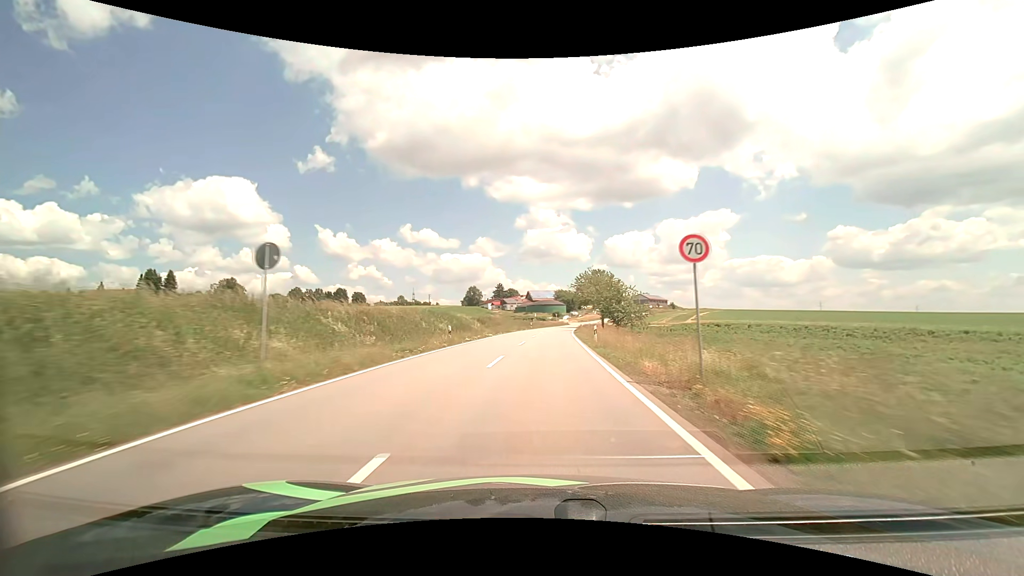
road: tertiary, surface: asphalt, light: Day
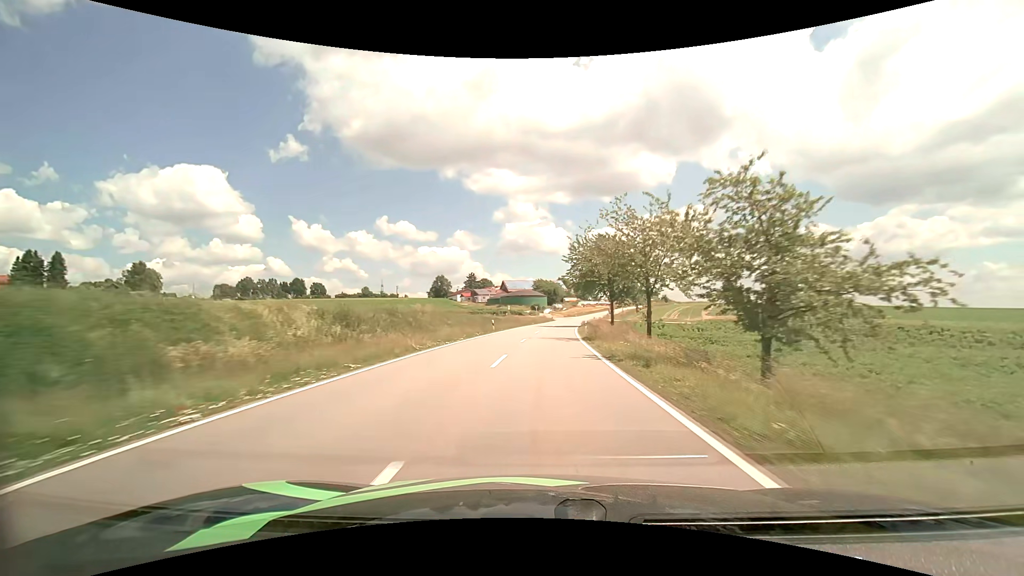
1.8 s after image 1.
(+0.7, +37.1) m; +2°
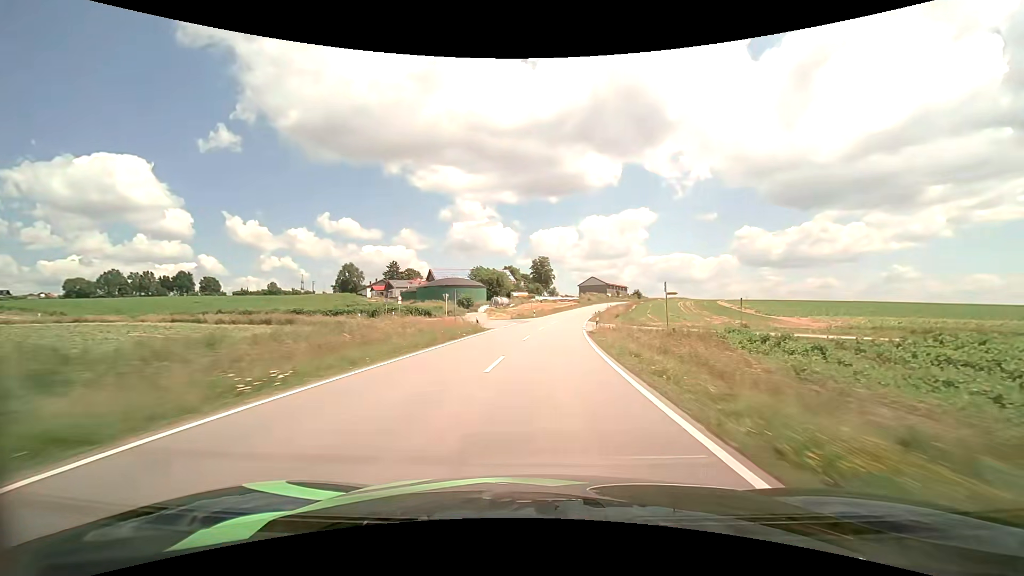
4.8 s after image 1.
(+3.0, +63.0) m; +6°
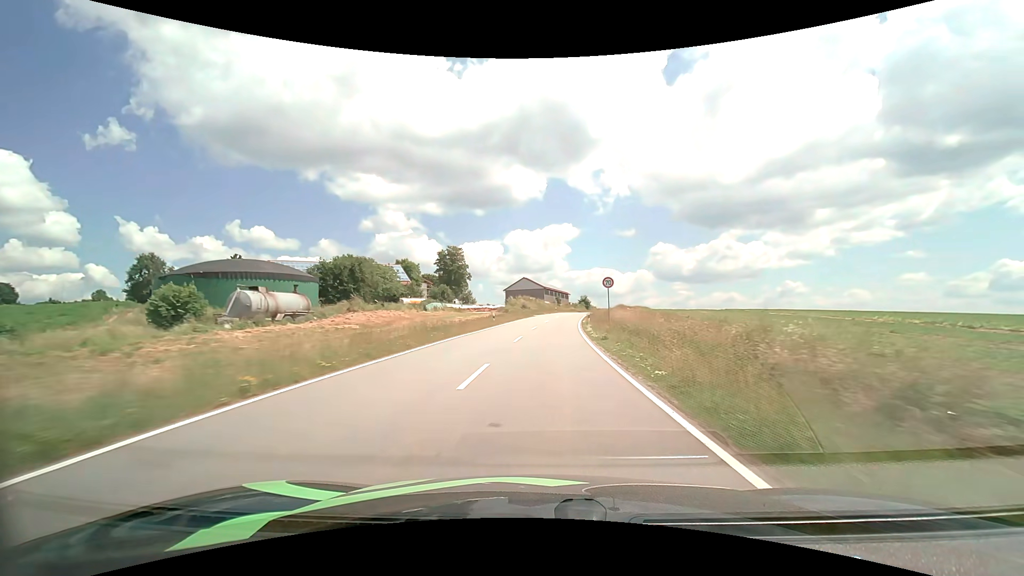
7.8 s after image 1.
(+4.7, +64.4) m; +8°
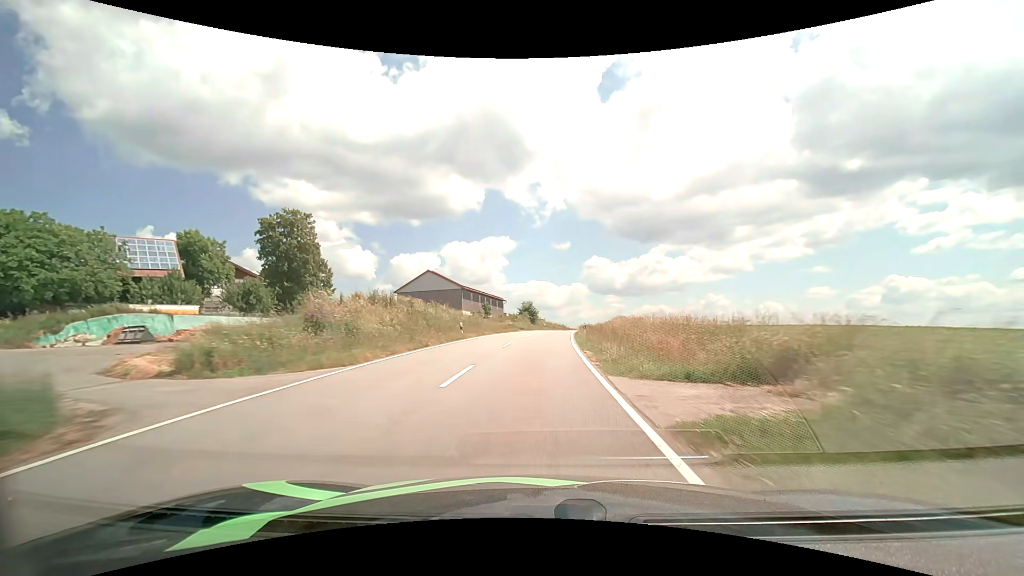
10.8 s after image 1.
(+4.2, +60.3) m; +7°
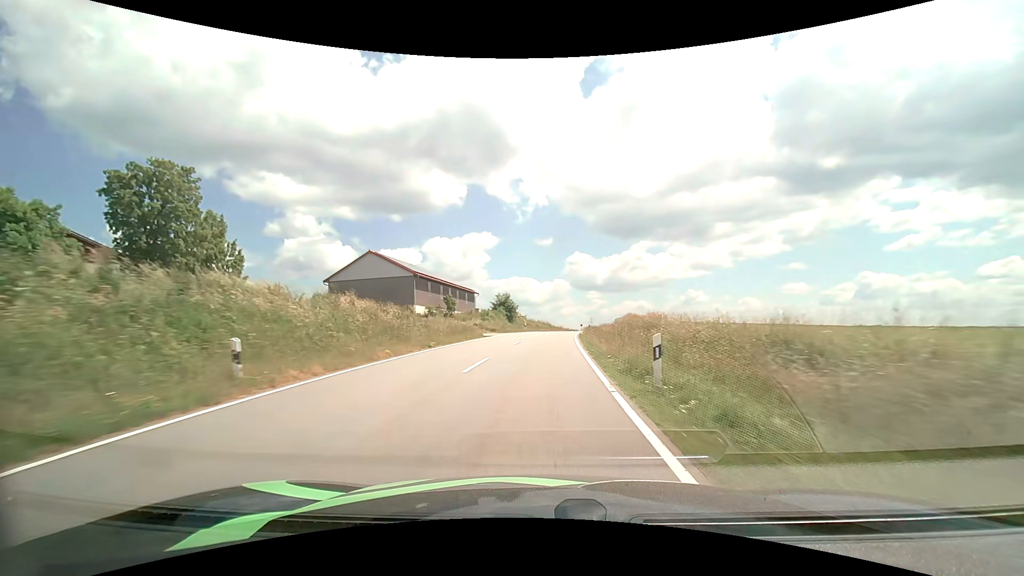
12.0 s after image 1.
(+0.4, +22.3) m; +2°
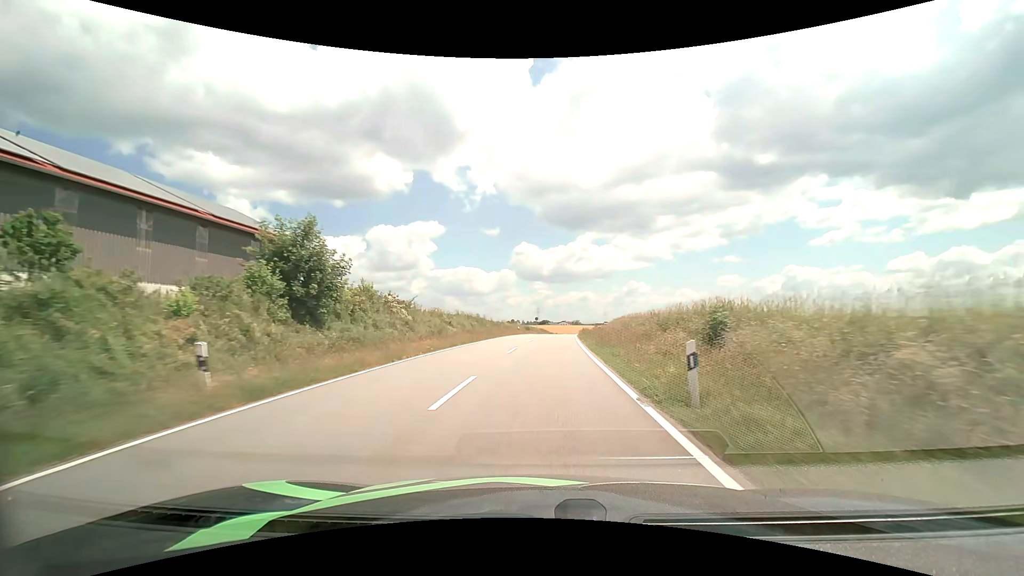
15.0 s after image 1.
(+2.7, +53.6) m; +6°
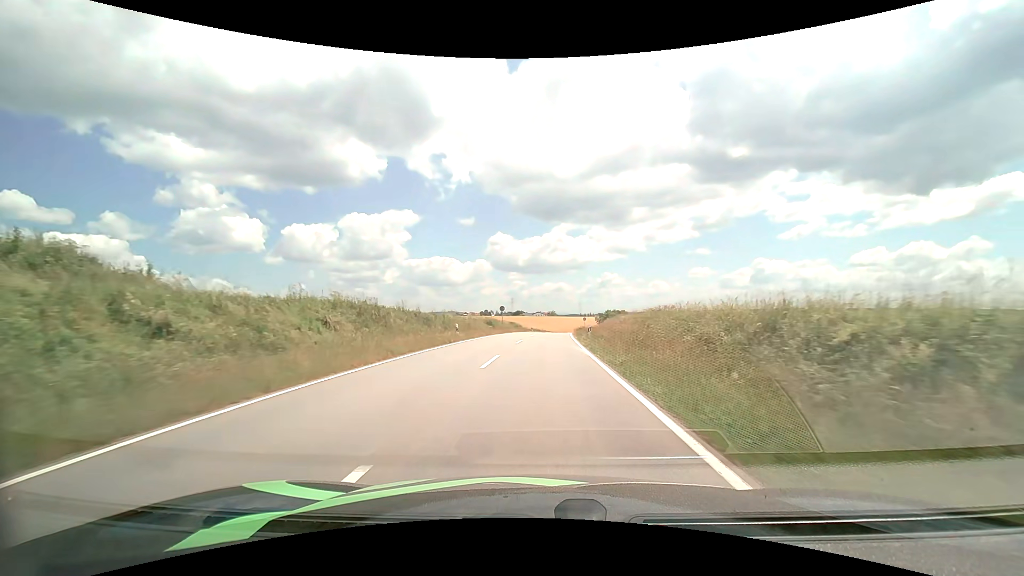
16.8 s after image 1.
(+0.9, +31.5) m; +3°
(0, +10) (0, +20) (0, +30) (+1, +40) (+1, +50) (+2, +60) (+3, +70) (+4, +80) (+5, +90) (+6, +100) m
